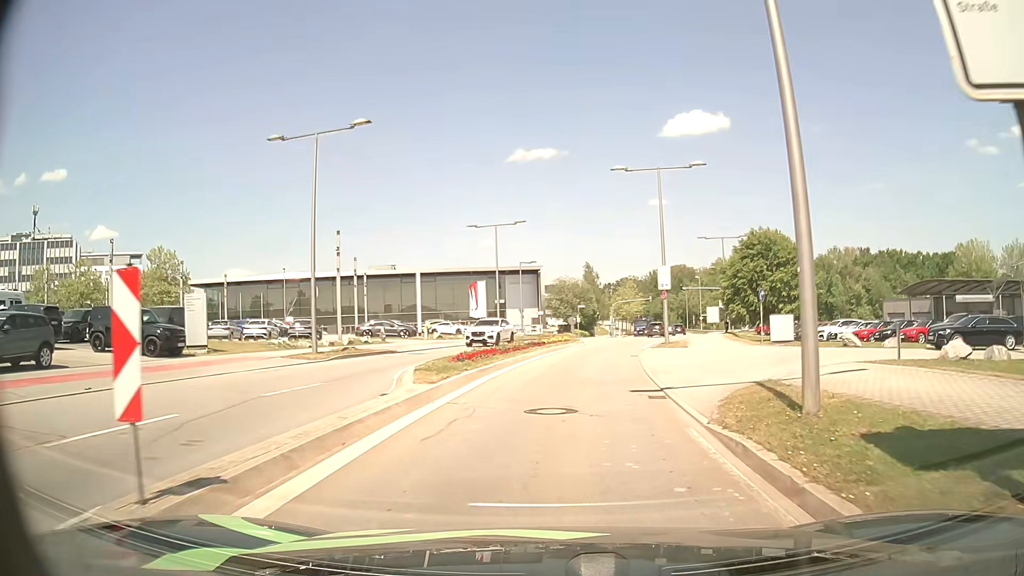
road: secondary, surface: asphalt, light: Day
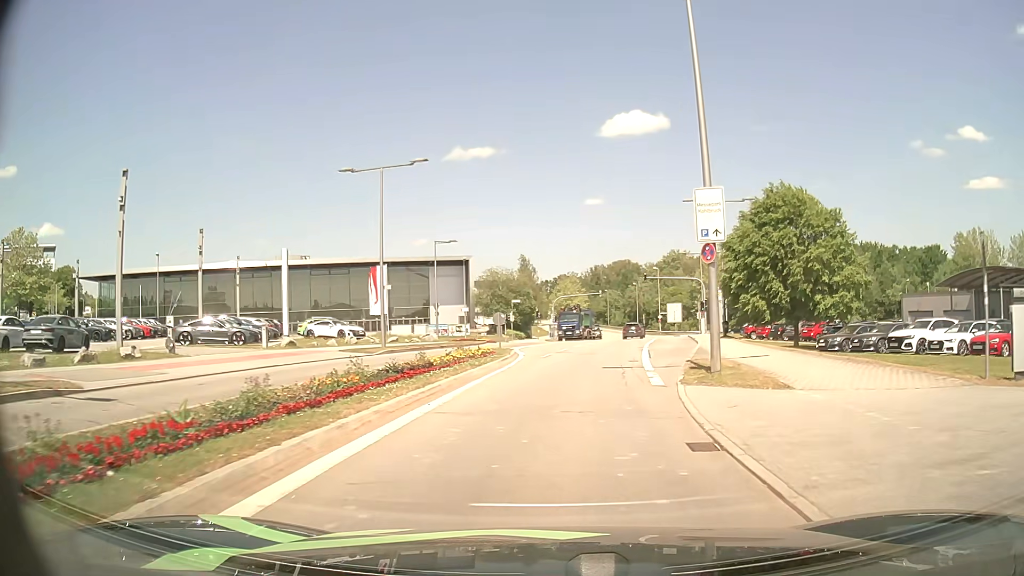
(+1.0, +20.0) m; +5°
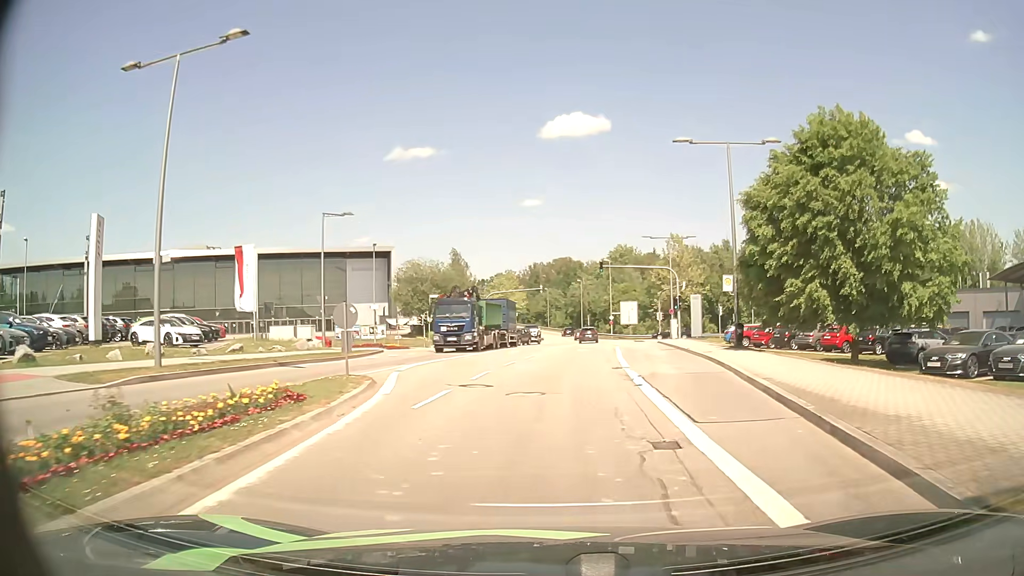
(+0.8, +16.0) m; +5°
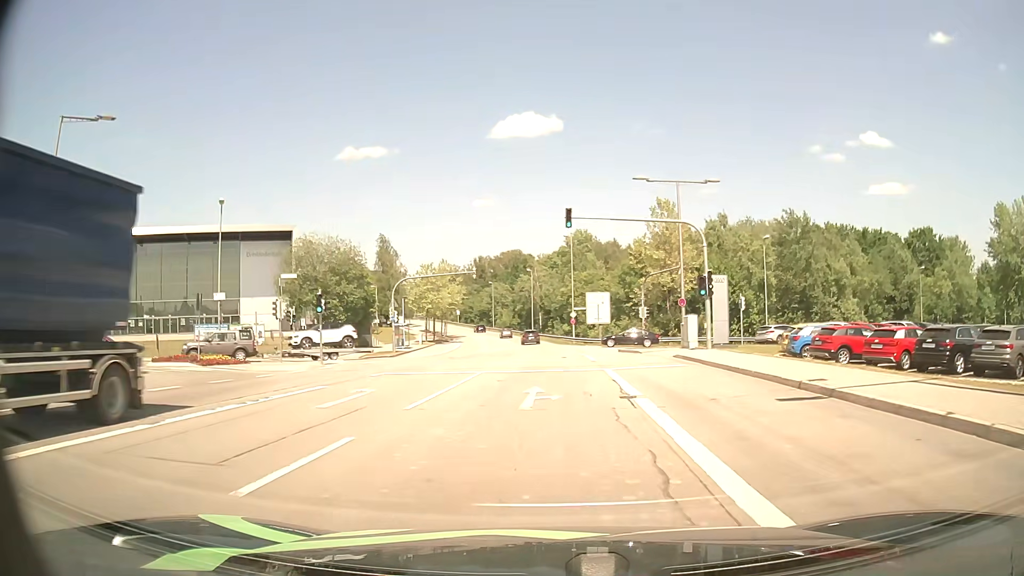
(+1.0, +24.1) m; +4°
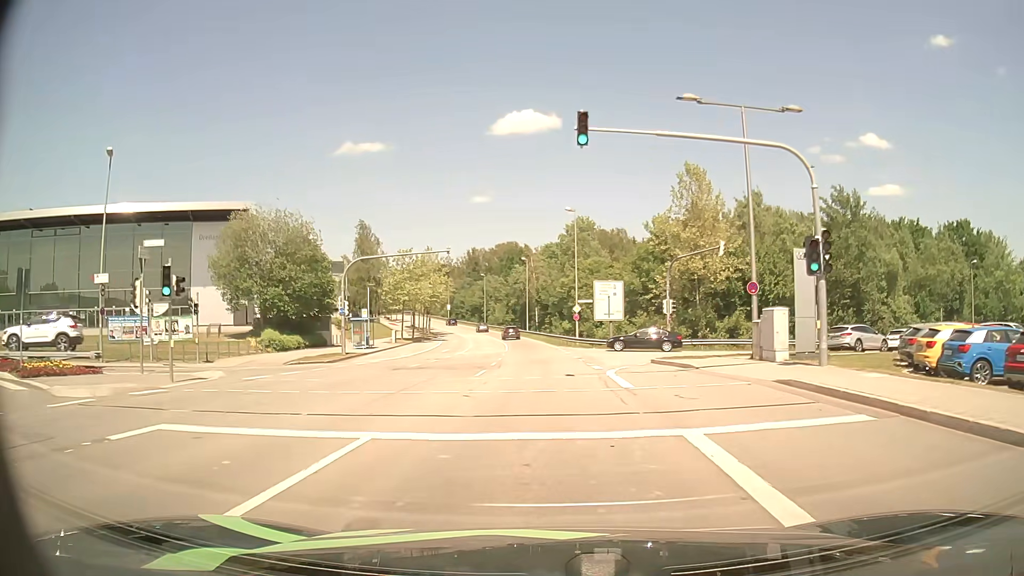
(+0.1, +13.1) m; 0°
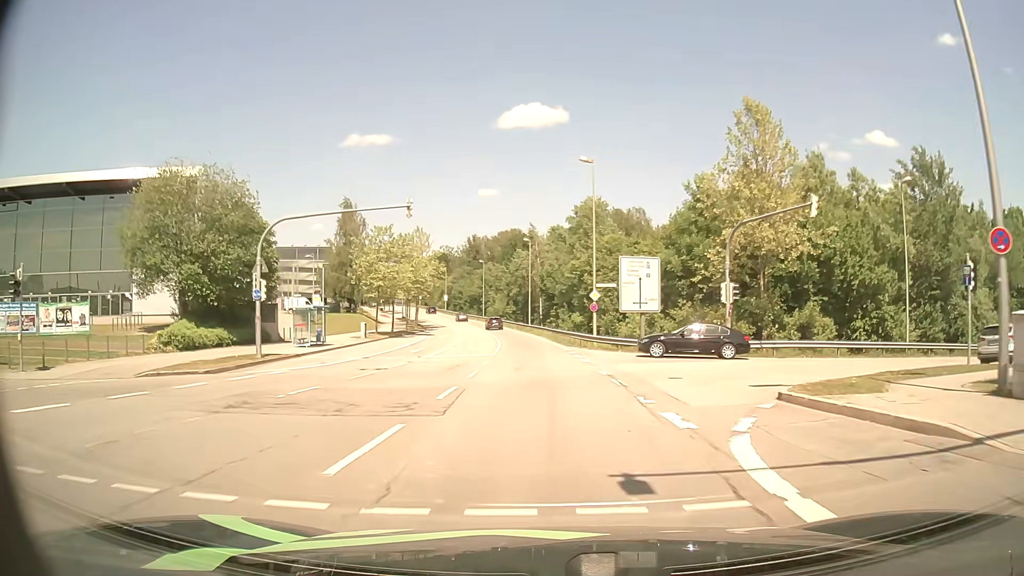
(-0.1, +13.6) m; -1°
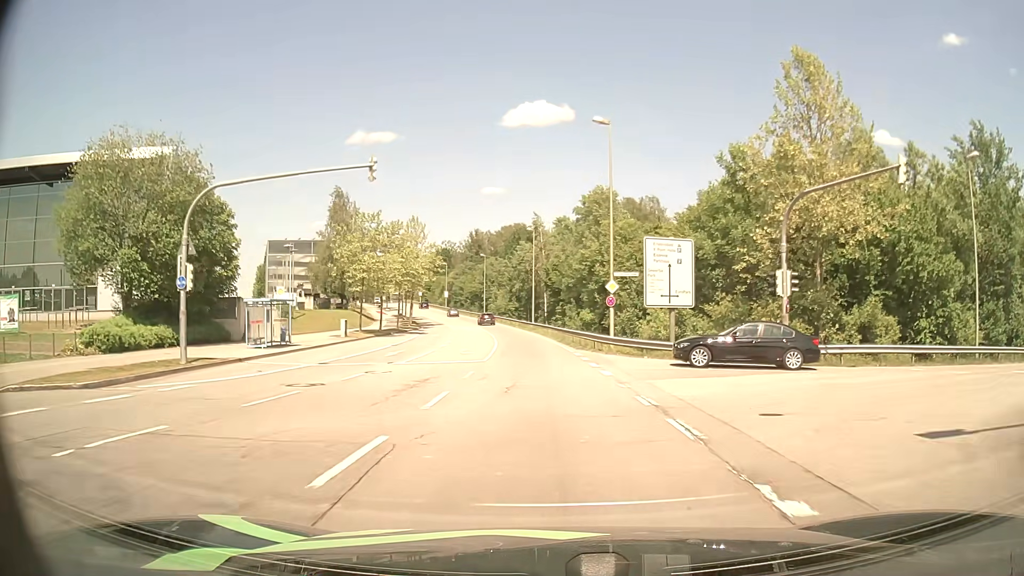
(0.0, +7.0) m; 0°
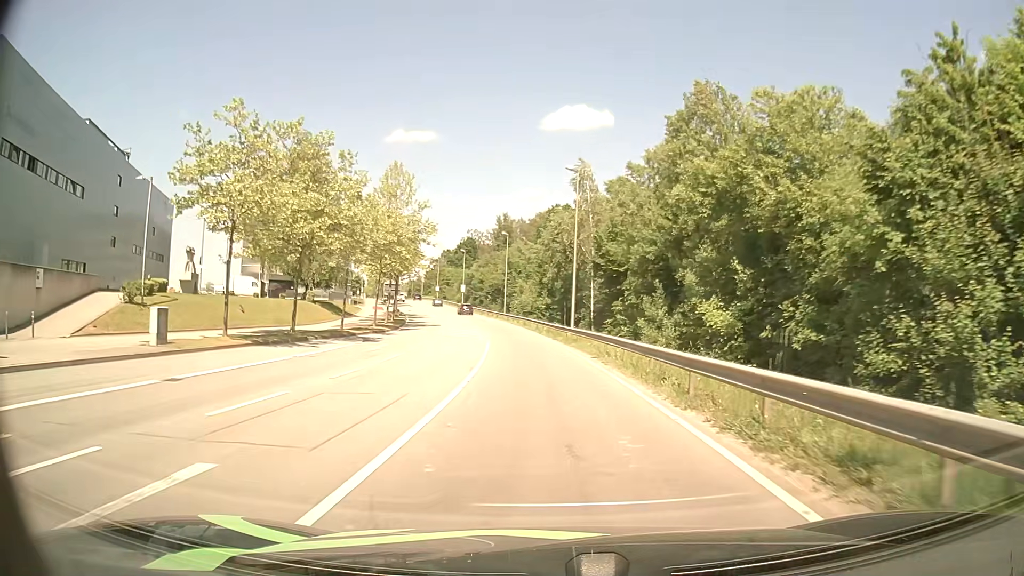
(-0.7, +29.0) m; -3°
(0, +10) (0, +20) (-1, +30) (-2, +40) (-3, +50) (-4, +60) (-6, +70) (-8, +79) (-10, +89) (-13, +99) m
